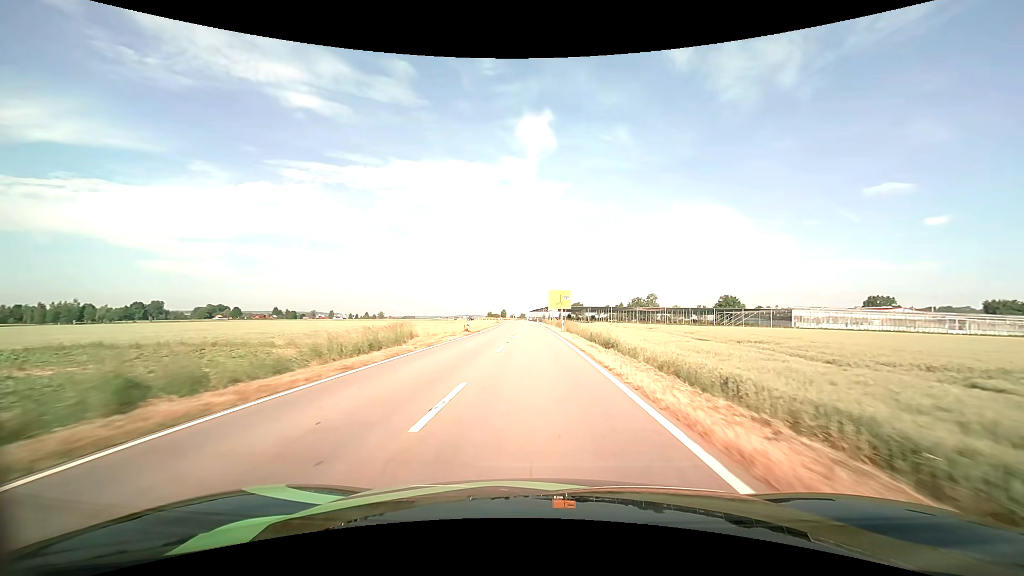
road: tertiary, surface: asphalt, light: Day
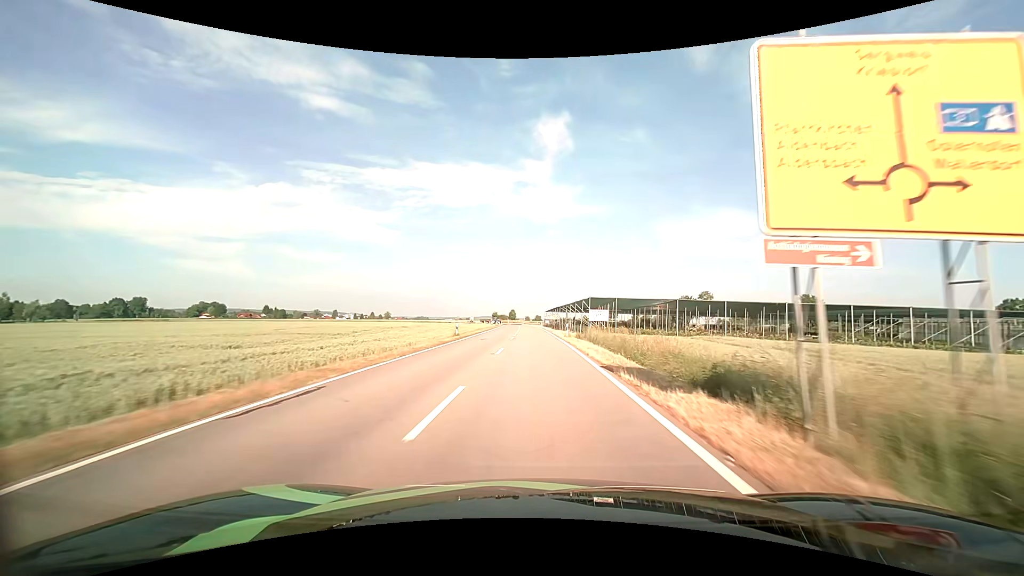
(-0.9, +62.2) m; -2°
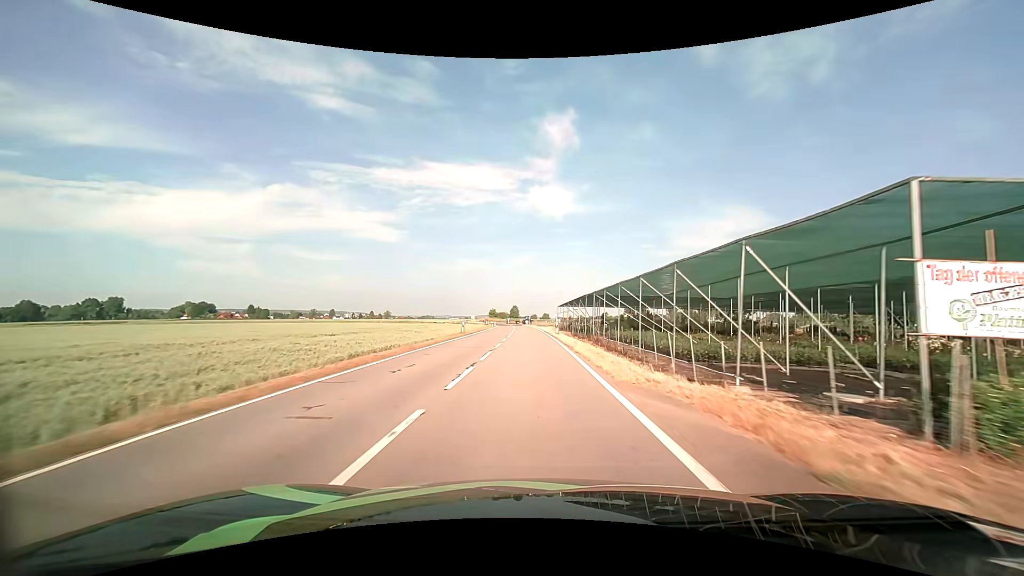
(-0.3, +46.2) m; -1°
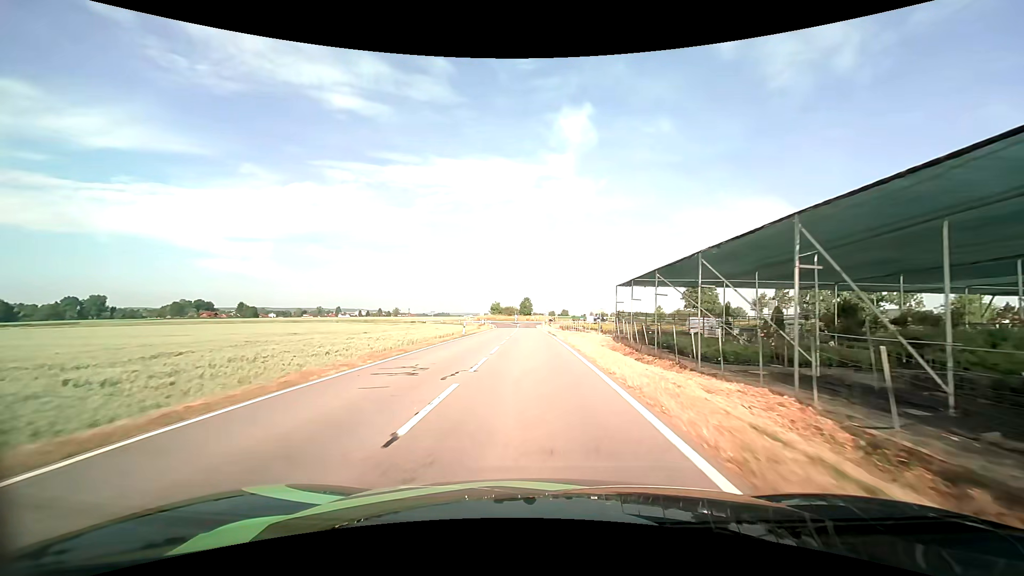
(-0.9, +51.9) m; -2°
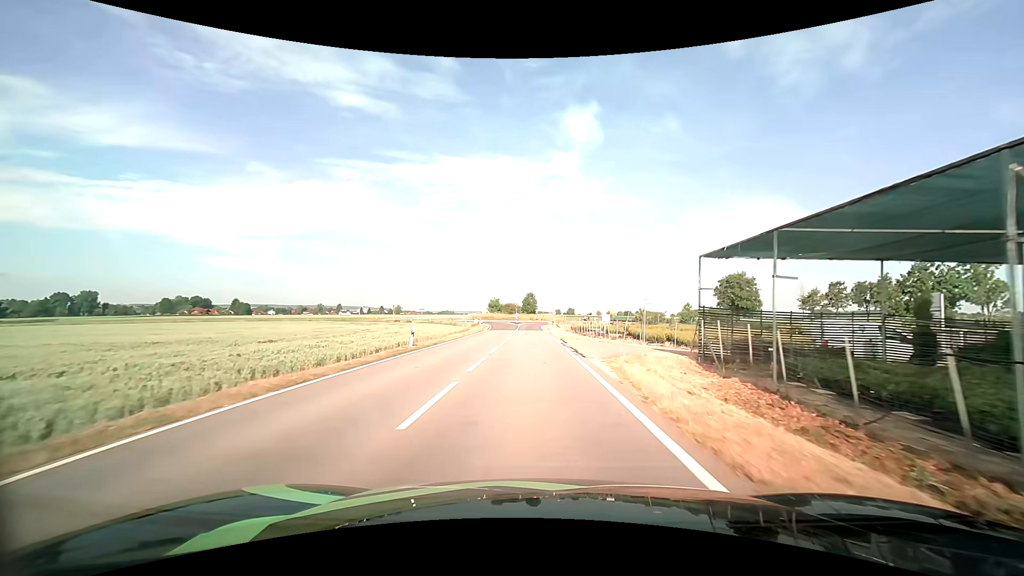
(-0.1, +18.1) m; 0°
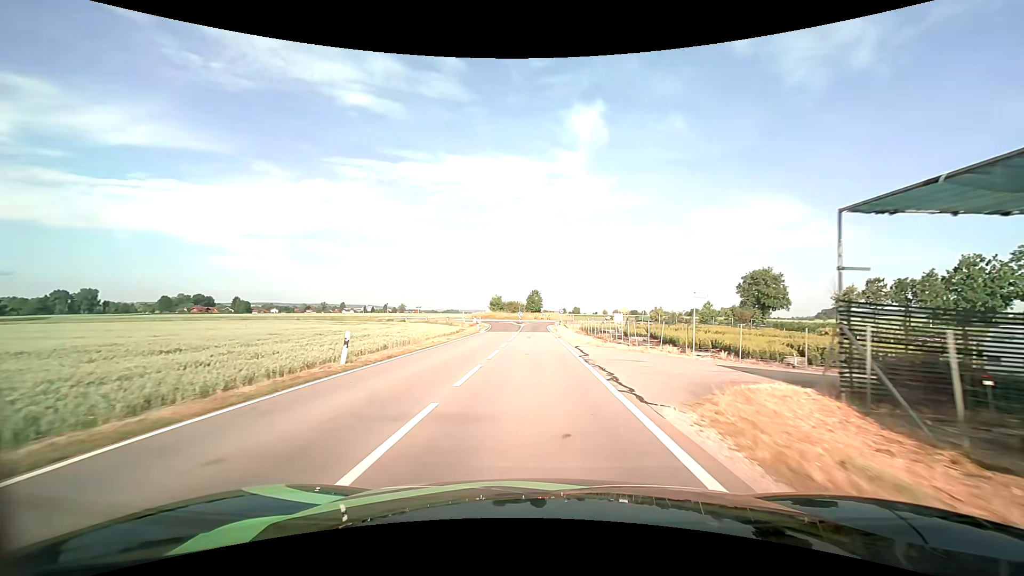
(-0.1, +8.4) m; -1°
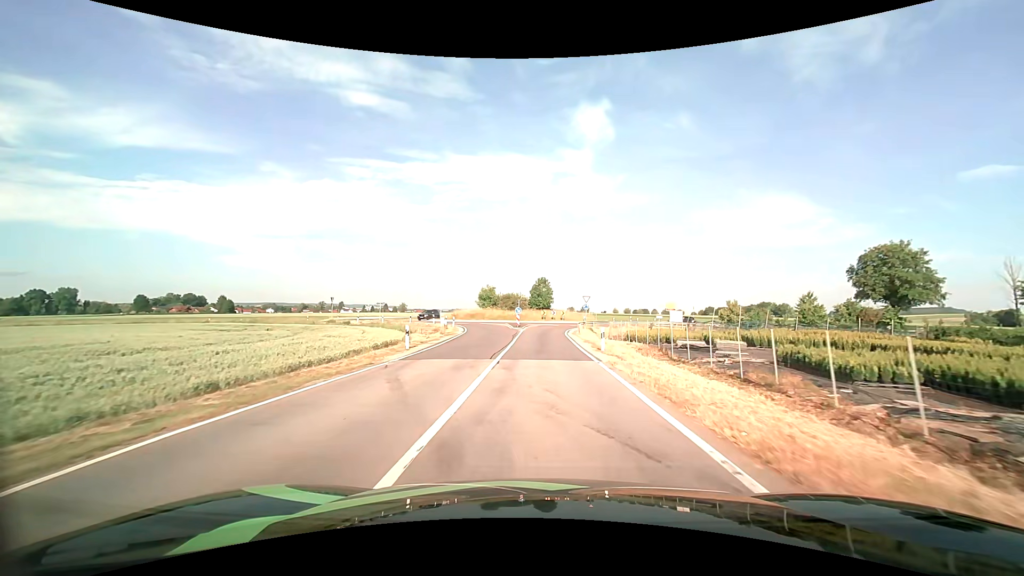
(-0.3, +30.7) m; -1°
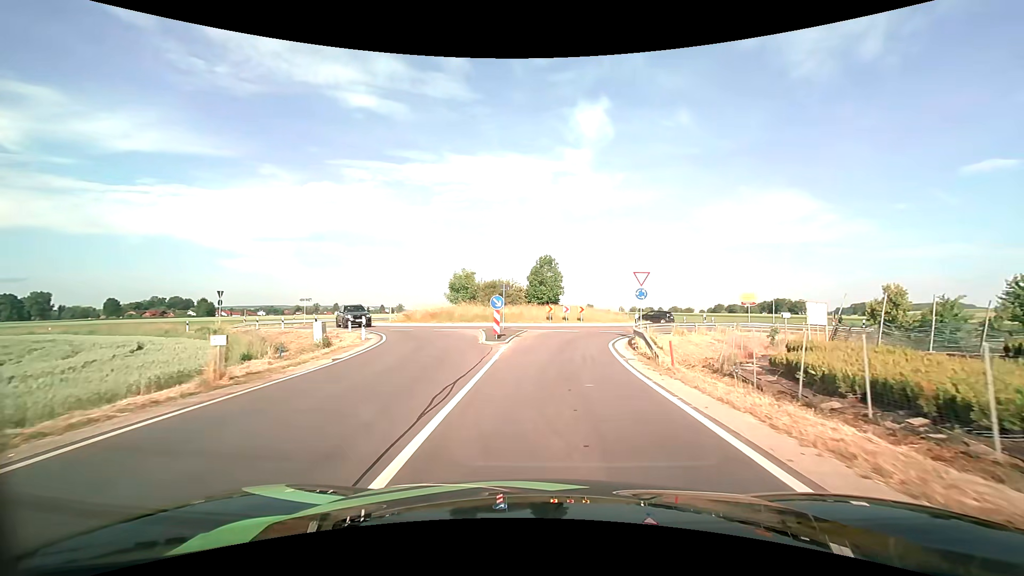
(-0.1, +25.6) m; 0°
(0, +10) (+1, +20) (+3, +30) (+8, +38) (+12, +47) (+12, +57) (+7, +66) (+2, +75) (-1, +84) (-2, +94) m
